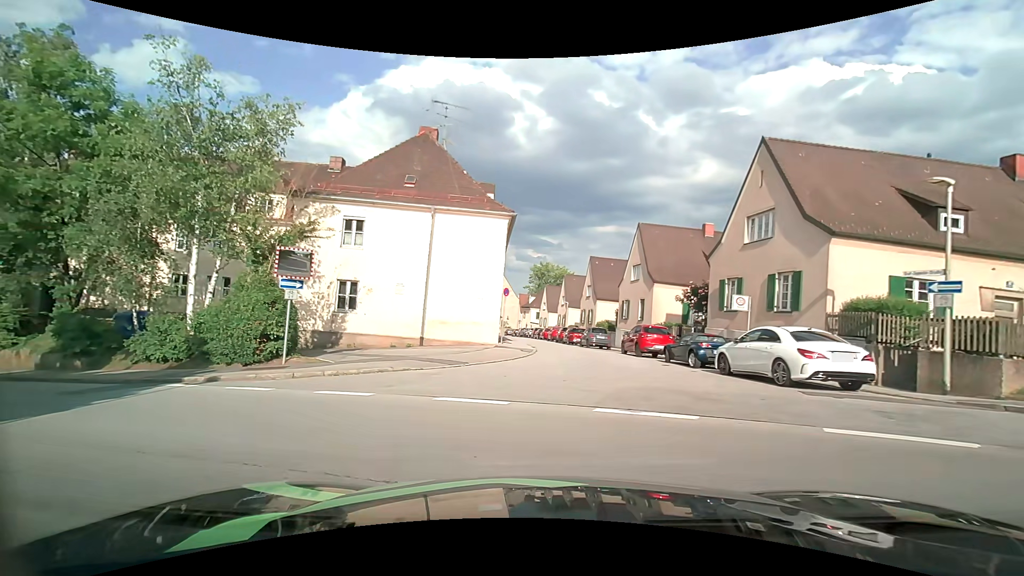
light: Day
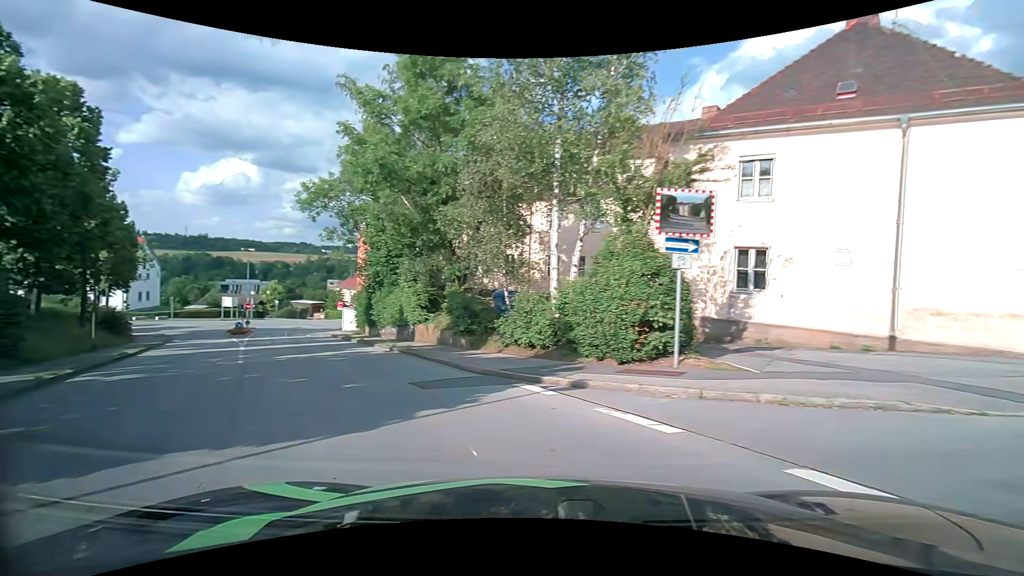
(-2.1, +6.3) m; -38°
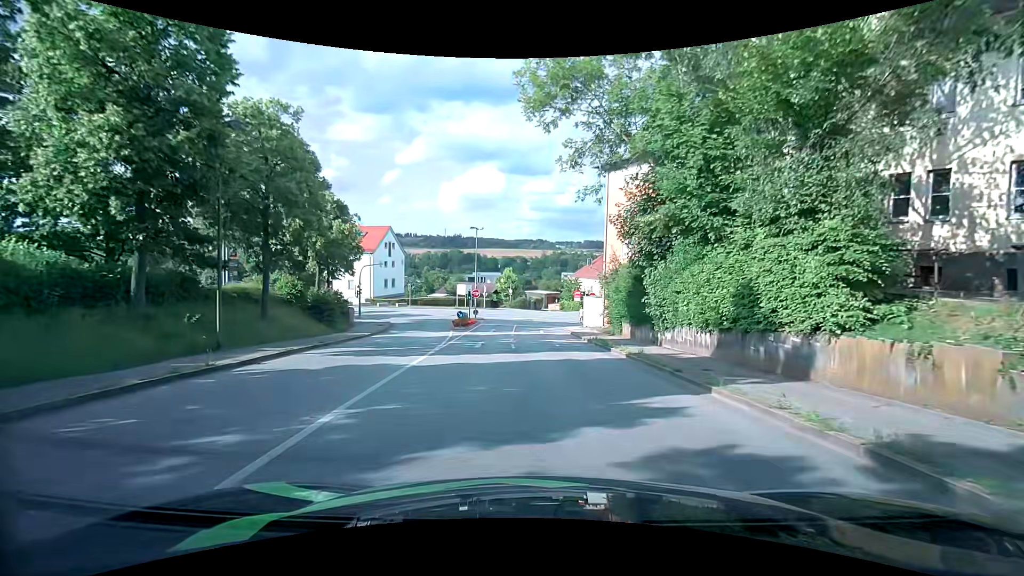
(-6.5, +15.7) m; -28°
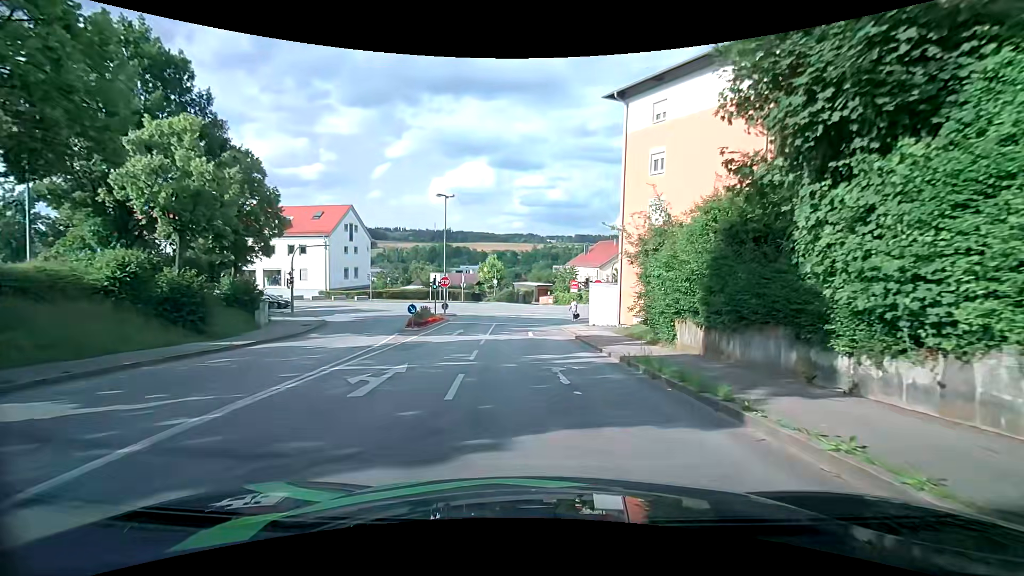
(+0.3, +13.0) m; +1°
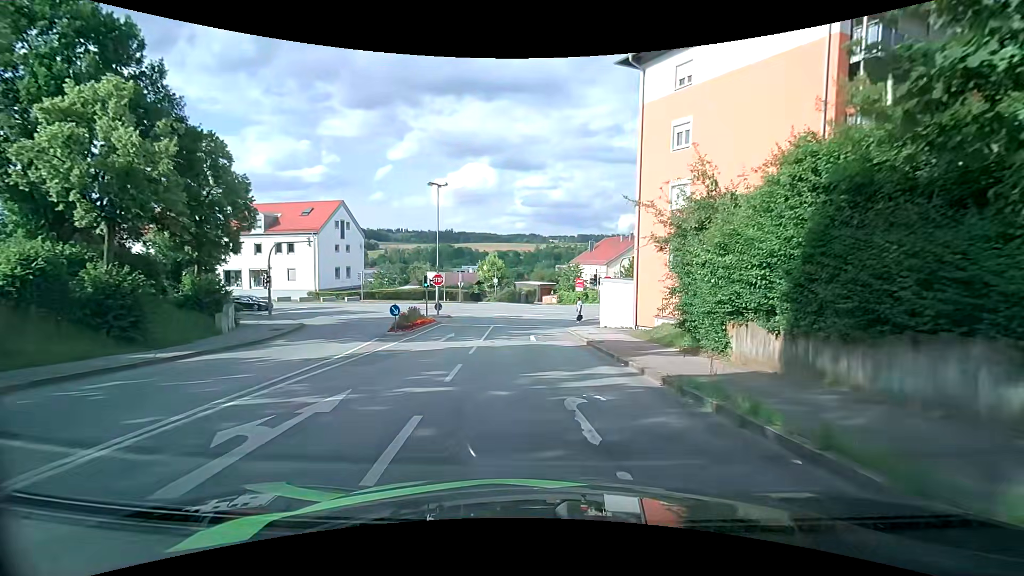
(0.0, +4.0) m; 0°
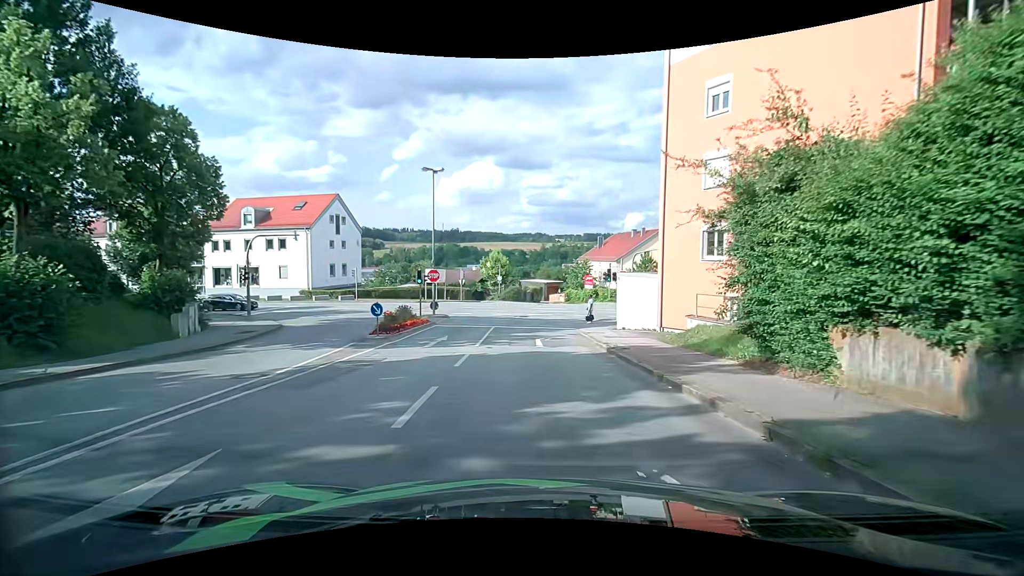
(0.0, +3.7) m; -2°
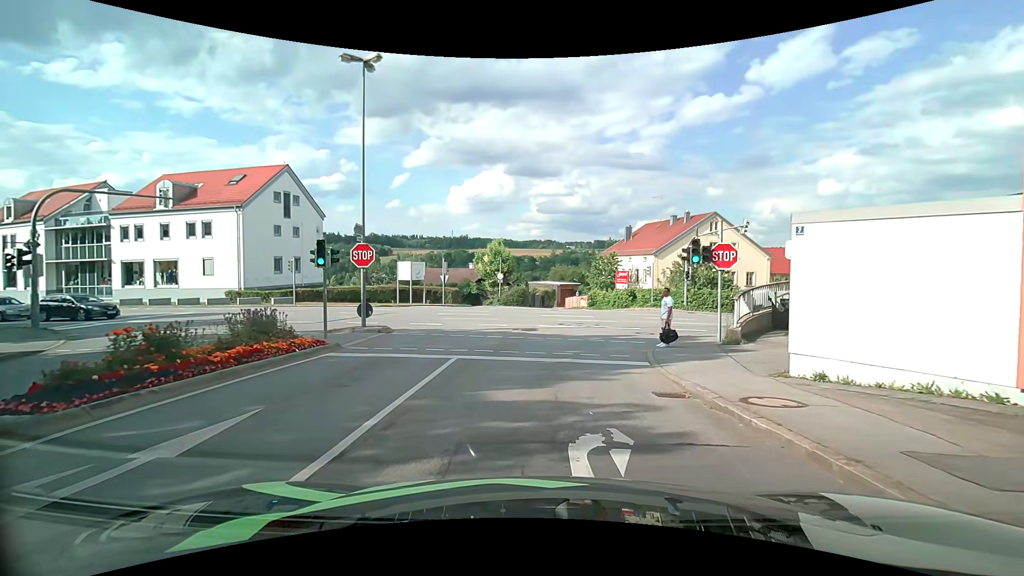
(0.0, +15.7) m; -1°
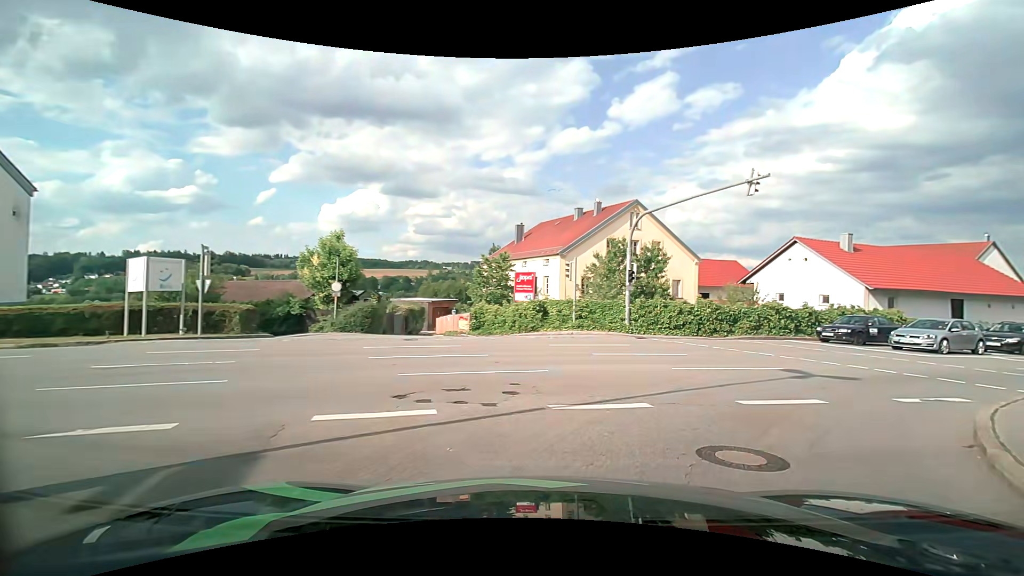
(+0.9, +16.6) m; +14°
